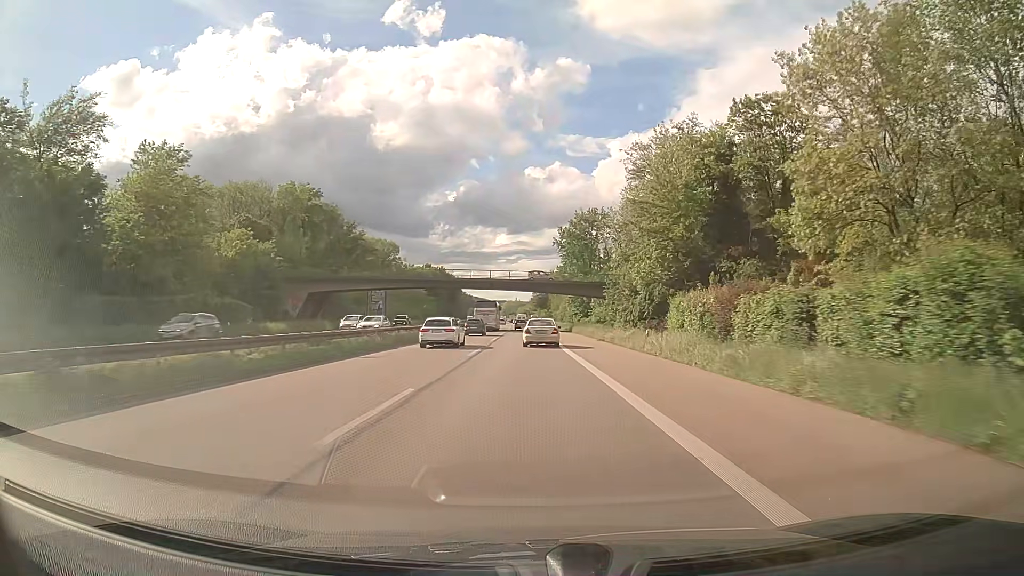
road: trunk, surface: asphalt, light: Day
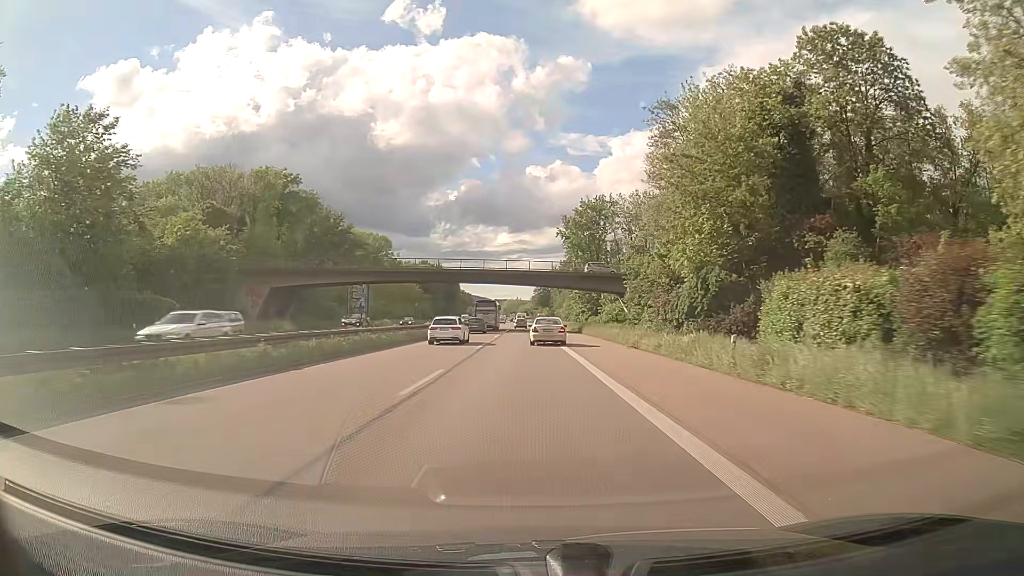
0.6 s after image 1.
(0.0, +13.6) m; 0°
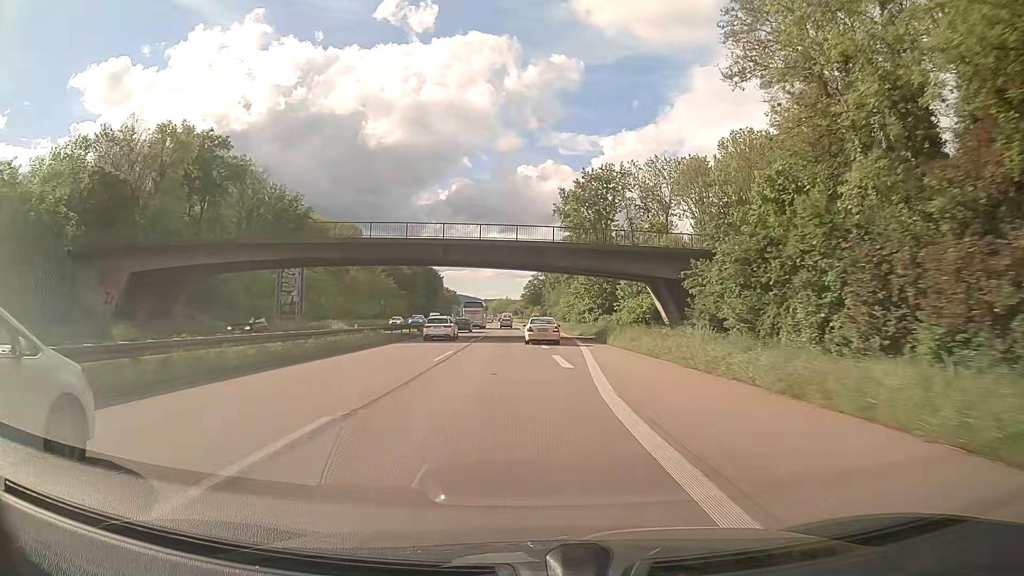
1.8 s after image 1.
(+0.2, +27.0) m; +1°
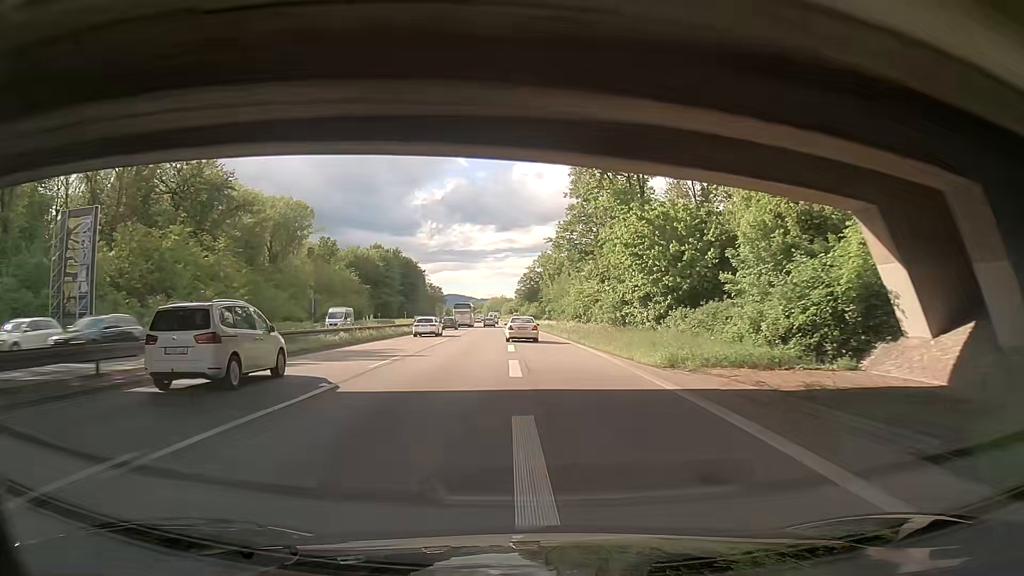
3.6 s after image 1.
(+0.5, +39.4) m; +1°
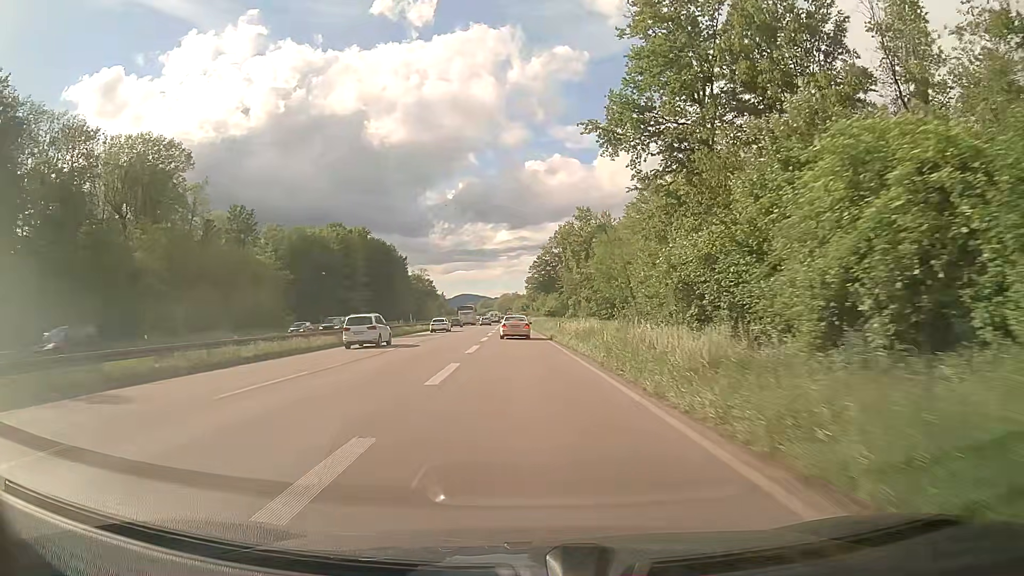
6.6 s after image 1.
(-1.1, +61.5) m; -2°
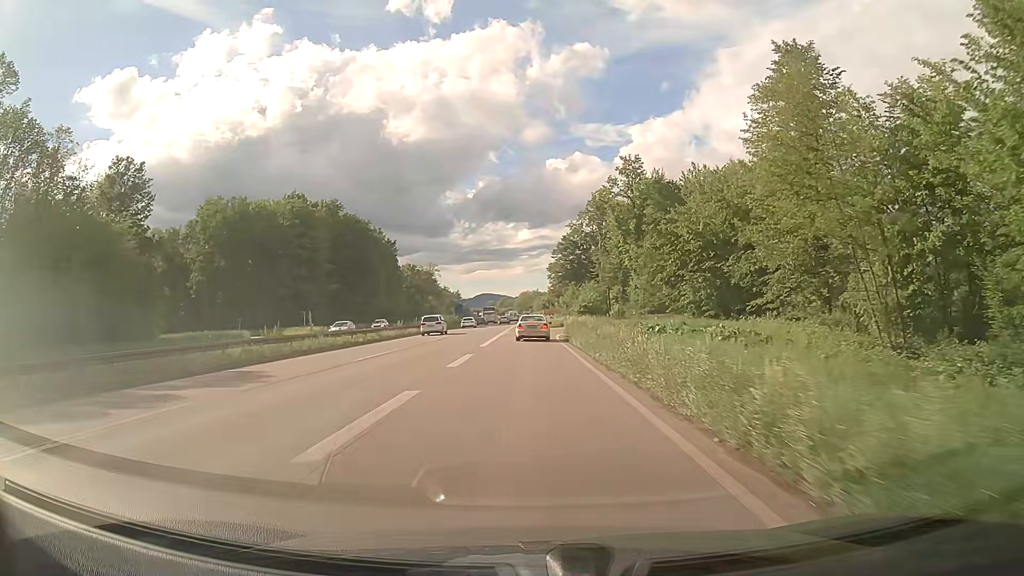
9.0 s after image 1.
(-0.7, +42.9) m; -2°
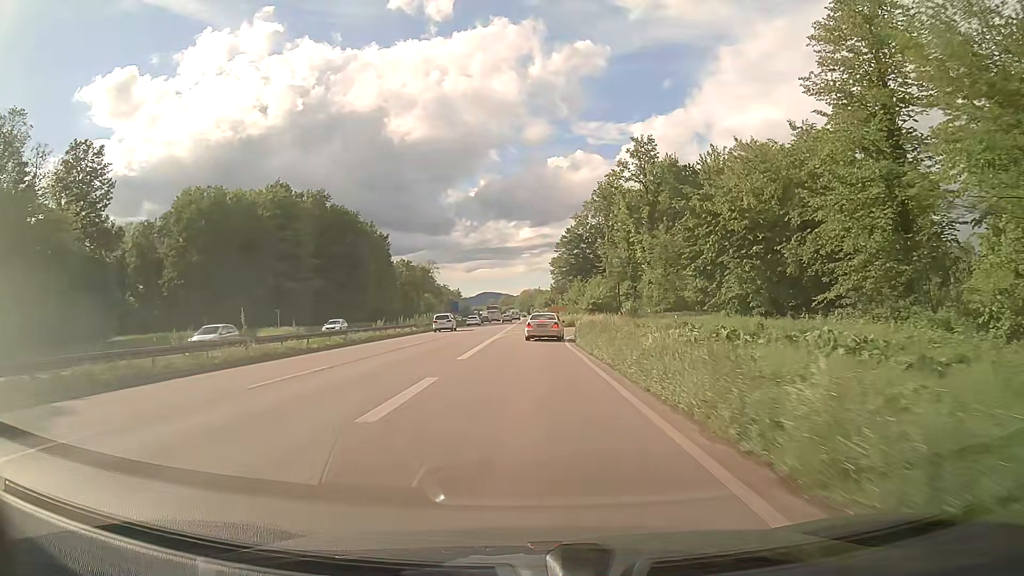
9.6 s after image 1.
(0.0, +9.5) m; 0°
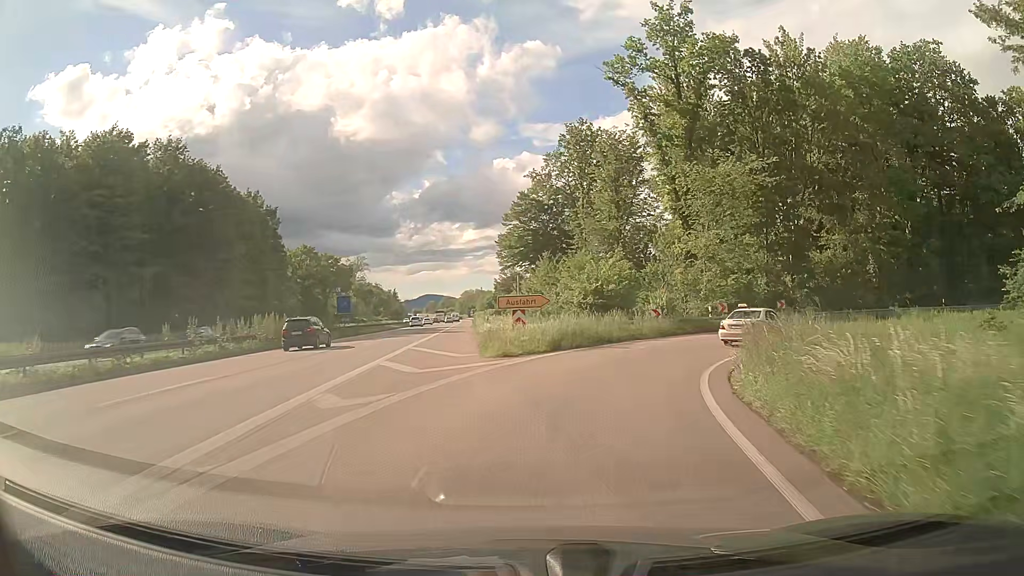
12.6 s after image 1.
(+0.6, +39.2) m; +5°
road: trunk_link
(+1, +10) (+3, +20) (+9, +28) (+16, +34) (+26, +38) (+36, +39) (+45, +37) (+54, +32) (+61, +25) (+67, +17) m
